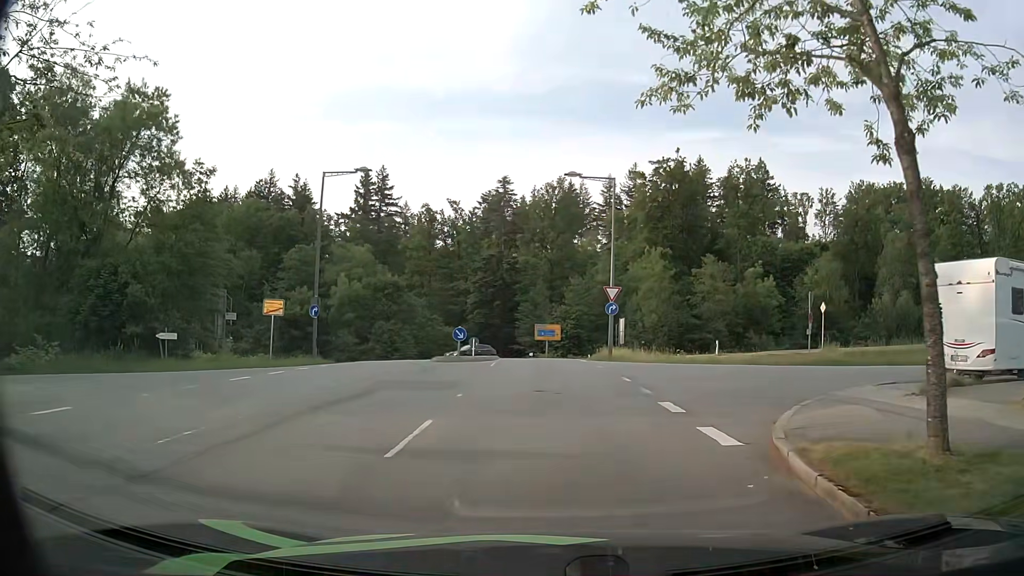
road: residential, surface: asphalt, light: Day
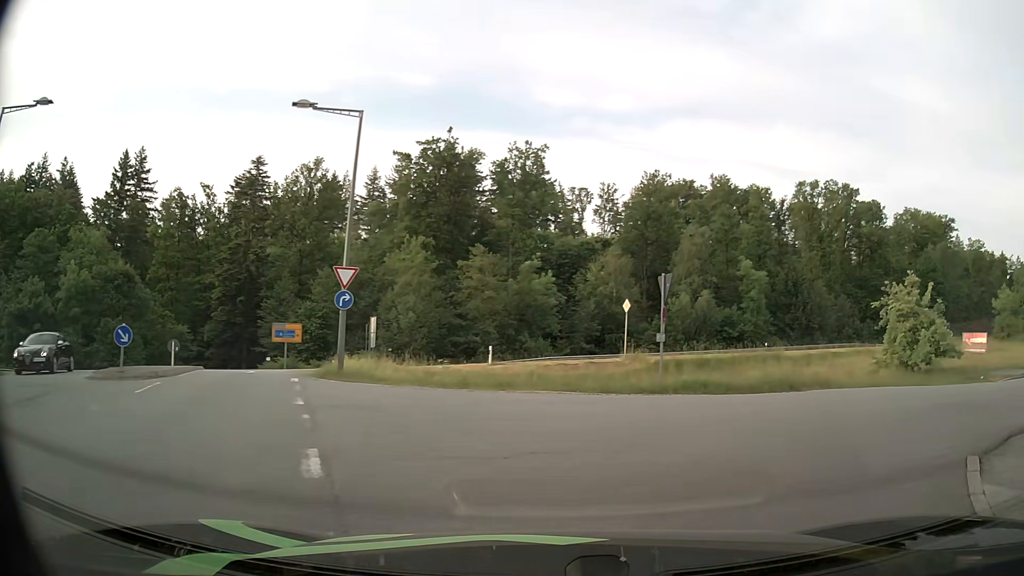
(+1.2, +10.5) m; +19°
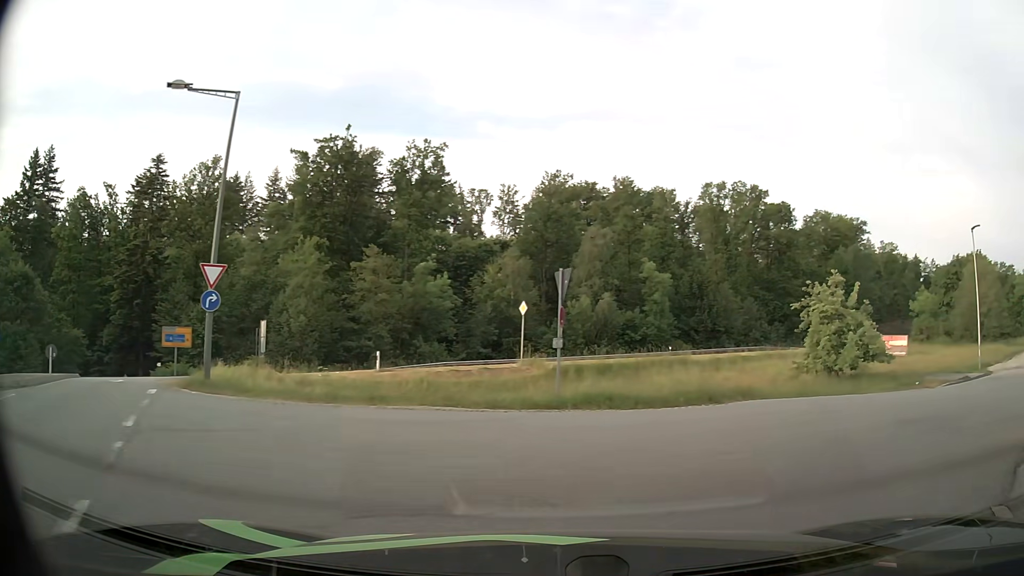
(+0.2, +2.4) m; +9°
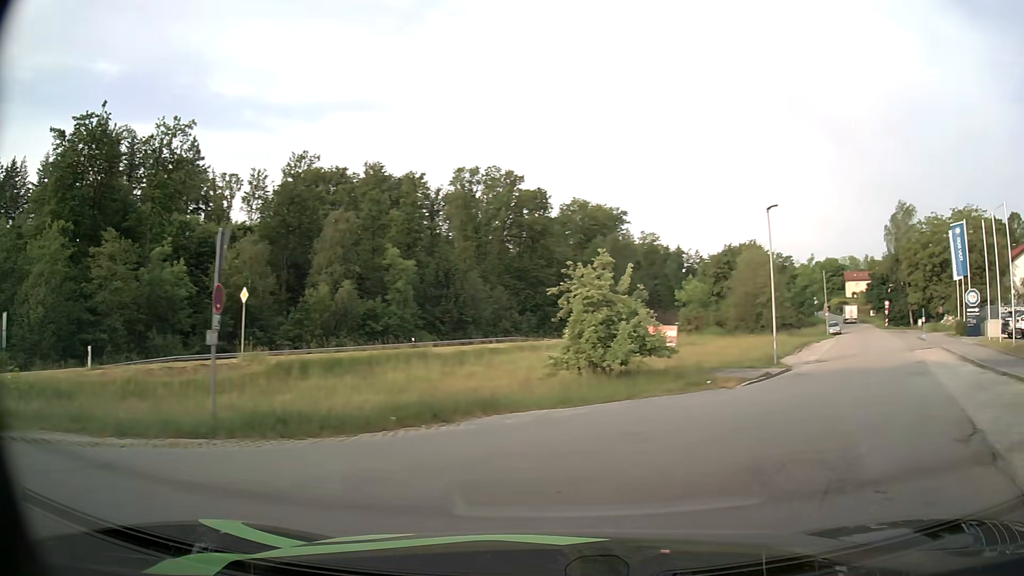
(+0.8, +4.6) m; +21°
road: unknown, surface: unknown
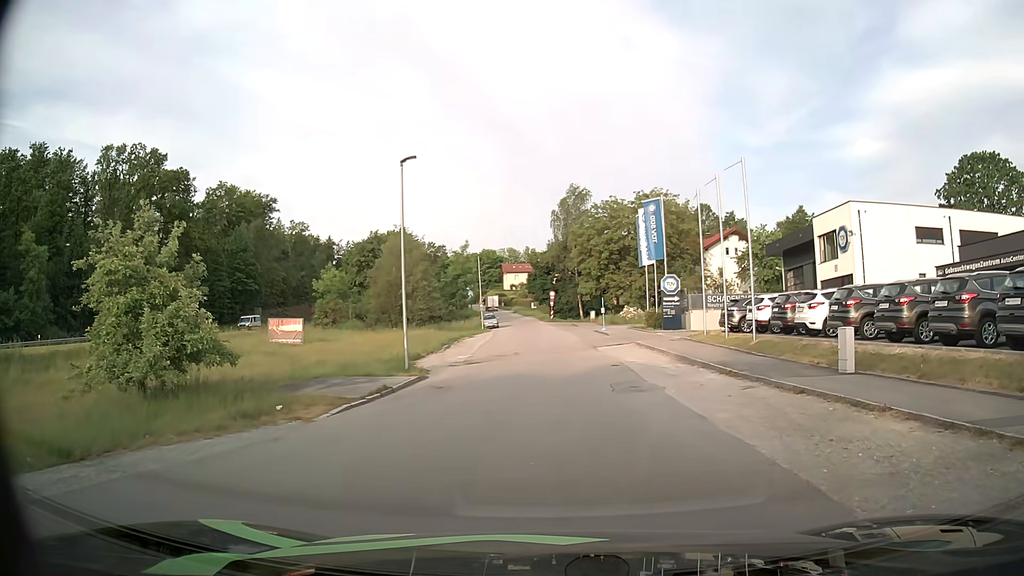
(+2.8, +8.3) m; +28°
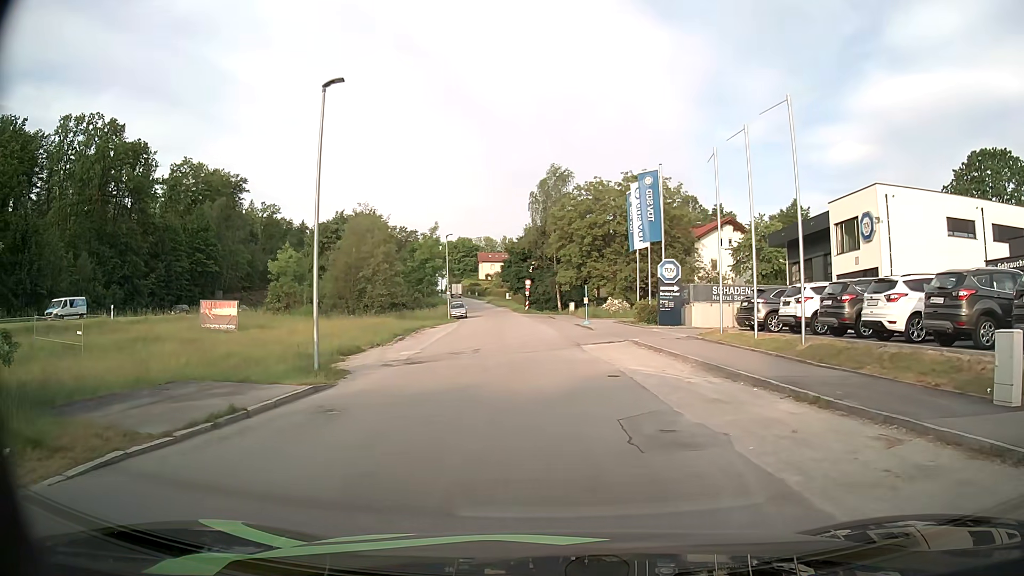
(+0.3, +7.4) m; +3°
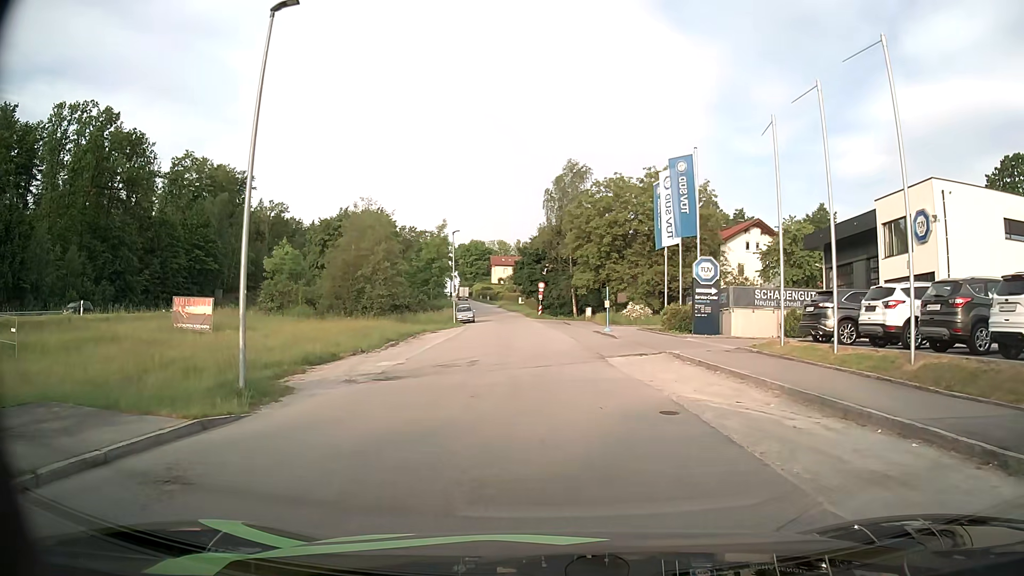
(0.0, +5.3) m; 0°
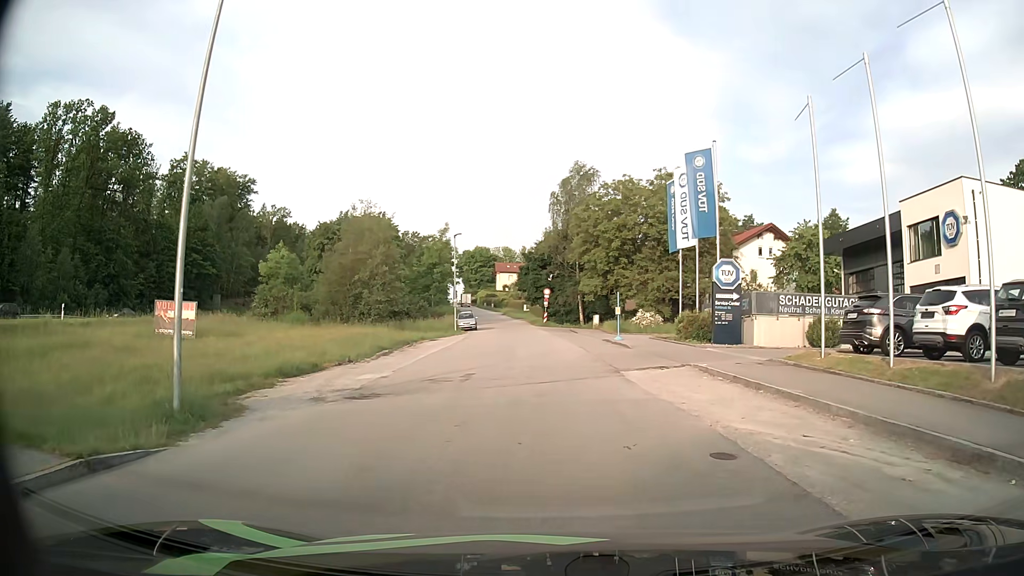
(0.0, +2.7) m; 0°
